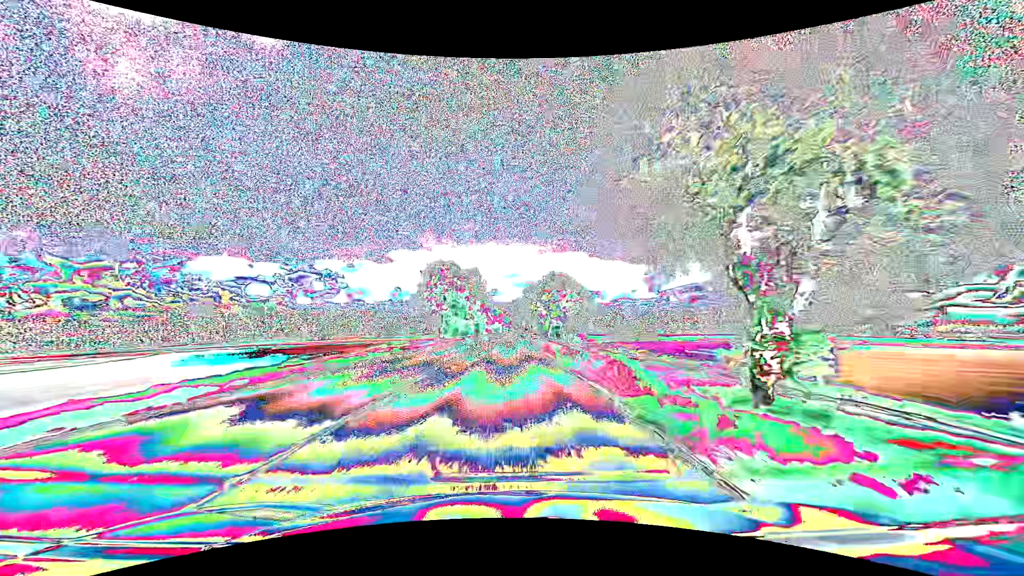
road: primary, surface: asphalt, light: Day
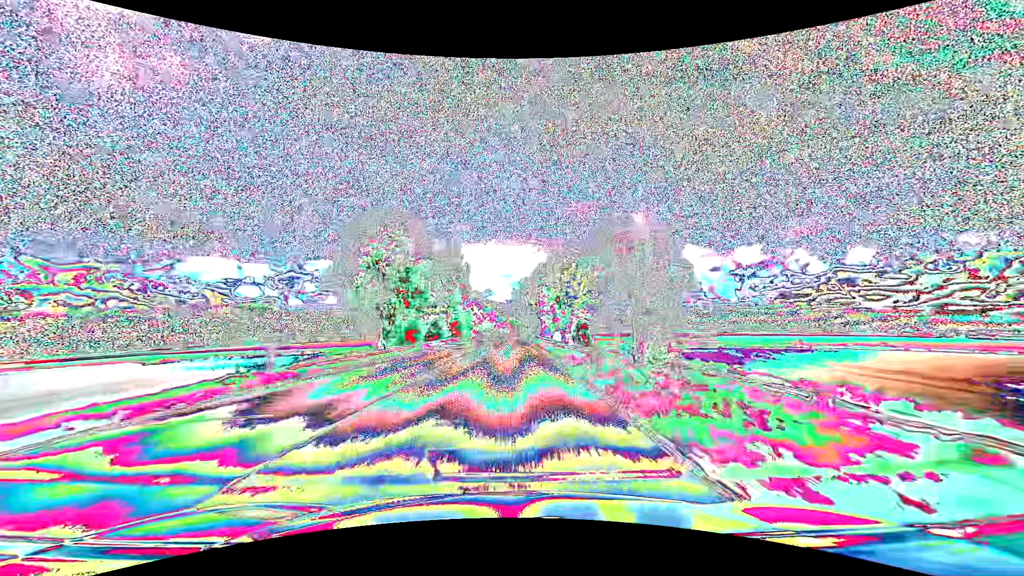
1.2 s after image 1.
(+0.2, +31.6) m; +1°
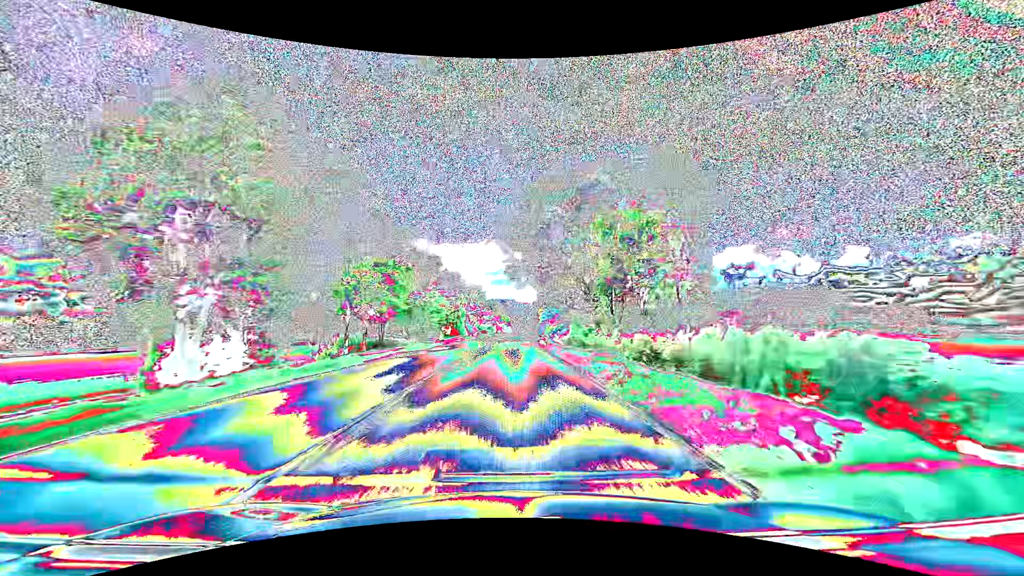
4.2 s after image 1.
(+1.0, +79.0) m; +2°
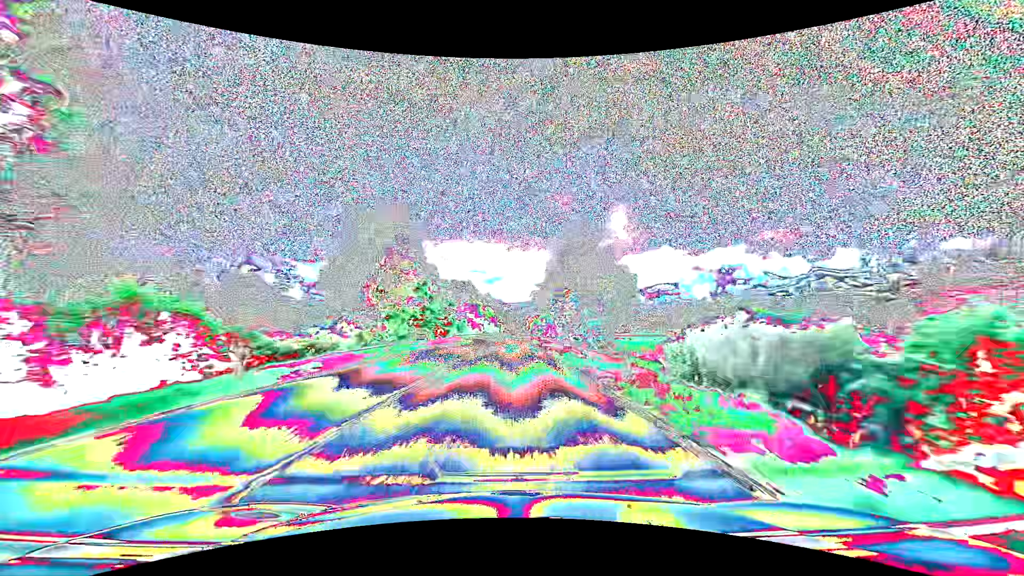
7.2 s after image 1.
(+0.8, +79.0) m; +1°
(0, +10) (0, +20) (0, +30) (0, +40) (0, +50) (0, +60) (+1, +70) (+1, +80) (+1, +90) (+1, +100) m
